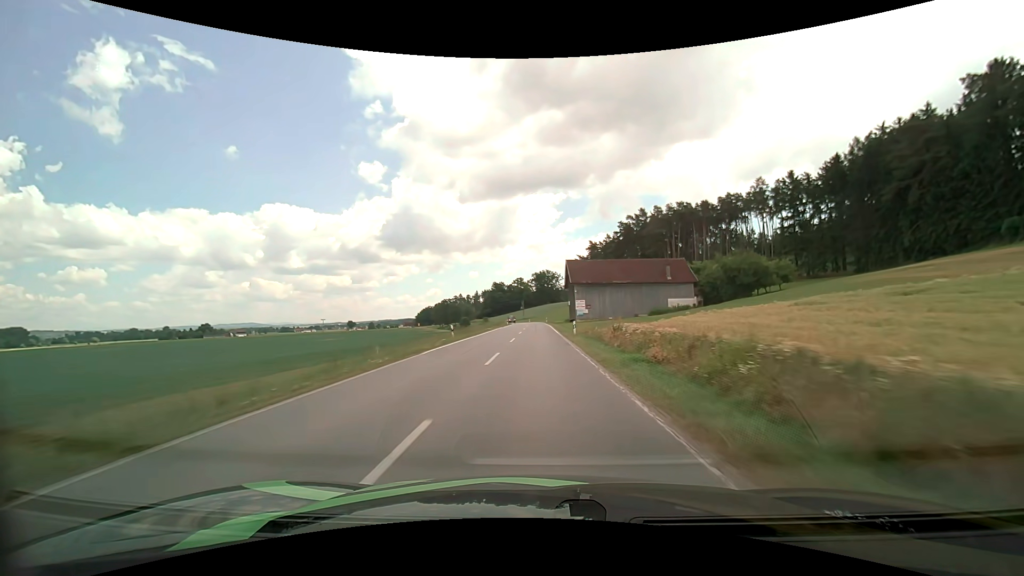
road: secondary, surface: asphalt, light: Day
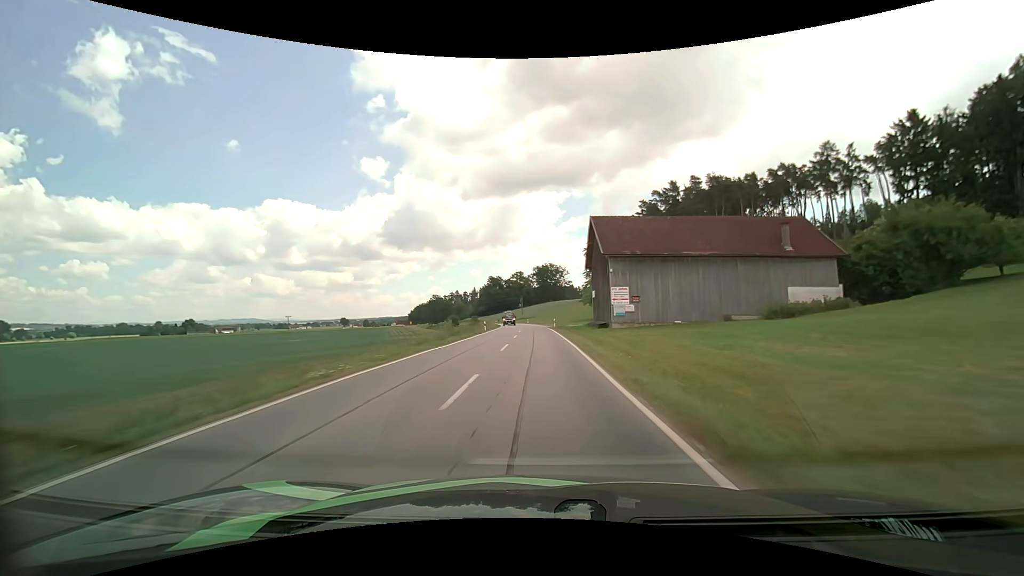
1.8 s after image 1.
(0.0, +40.8) m; 0°
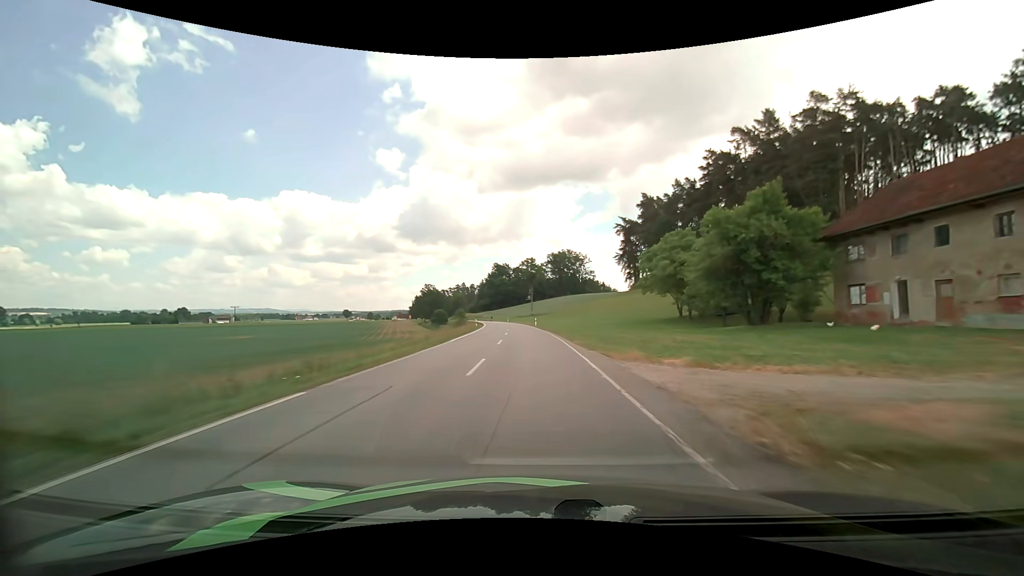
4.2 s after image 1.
(-0.4, +53.6) m; -1°
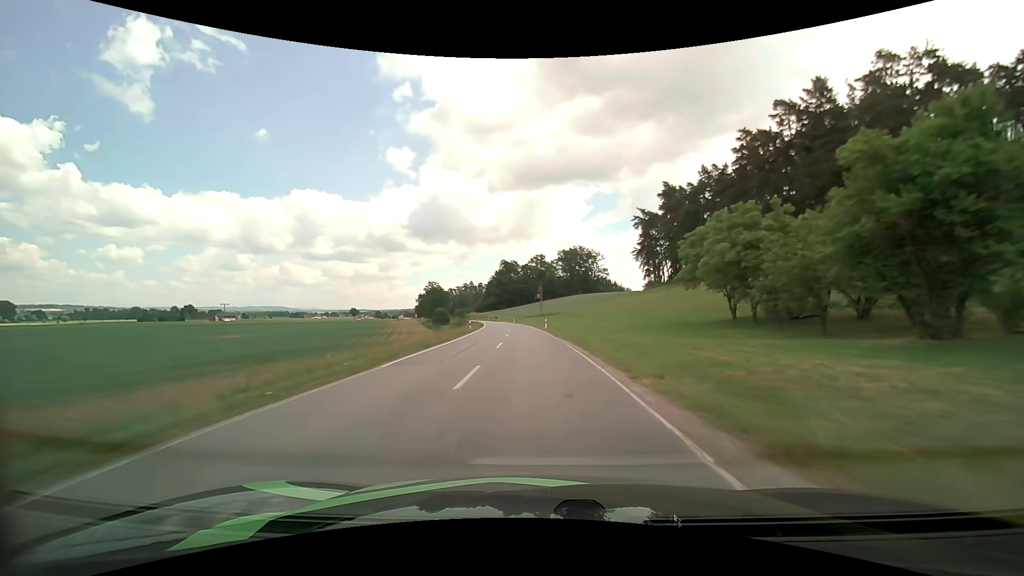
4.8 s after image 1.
(-0.2, +13.3) m; -1°
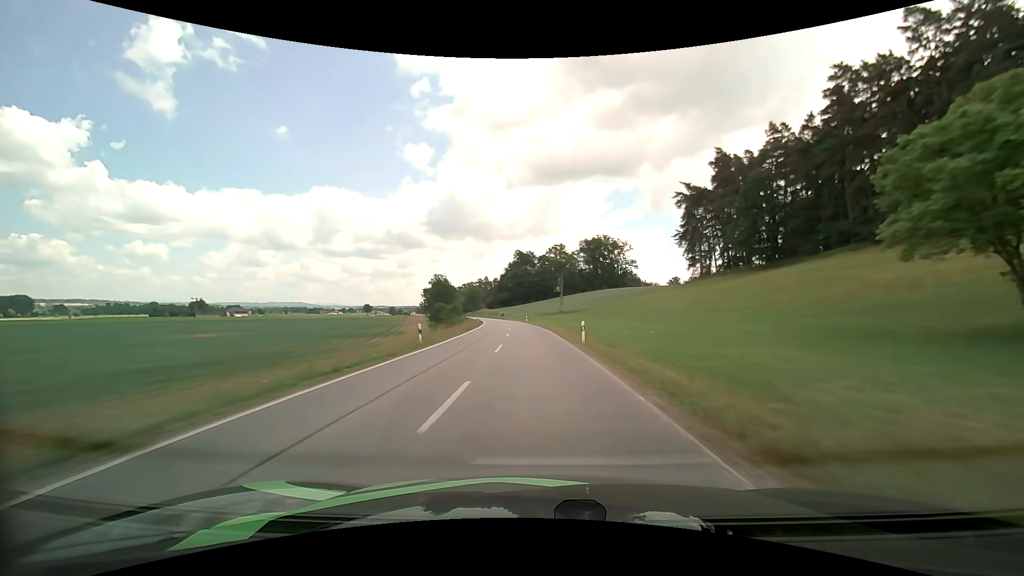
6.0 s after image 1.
(-0.4, +26.1) m; -2°
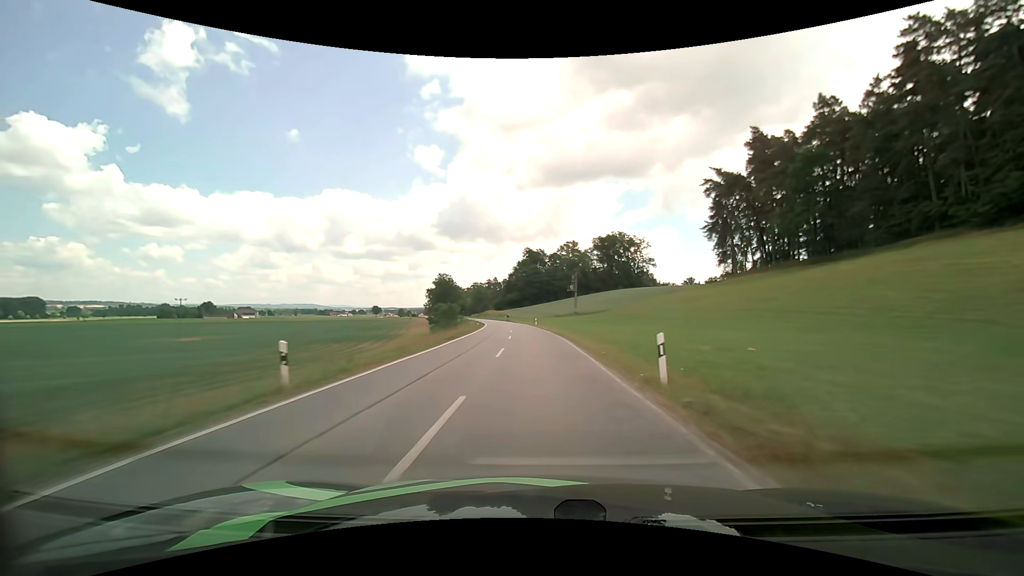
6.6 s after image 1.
(-0.1, +12.9) m; -1°
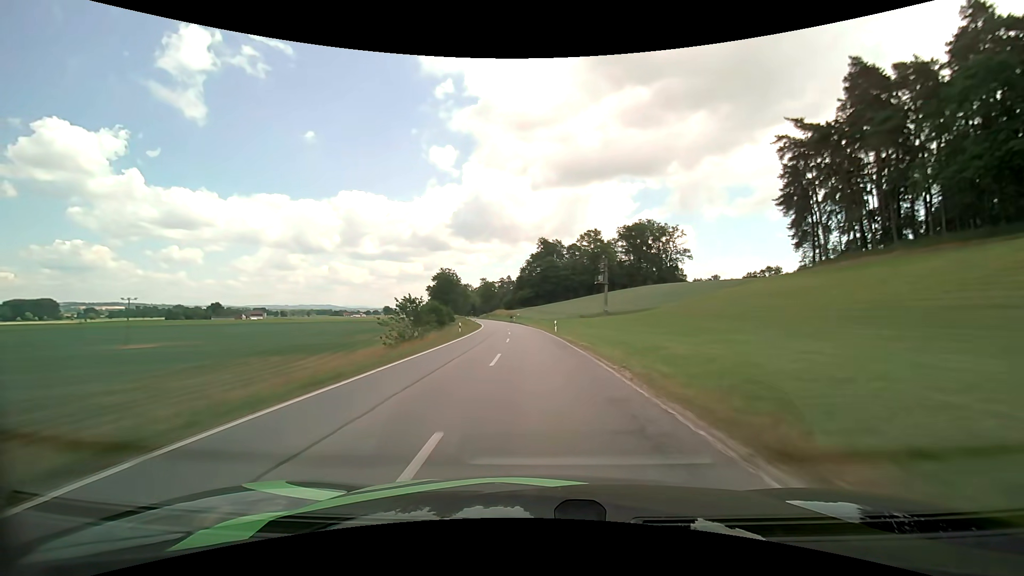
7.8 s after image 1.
(-0.4, +25.7) m; -2°
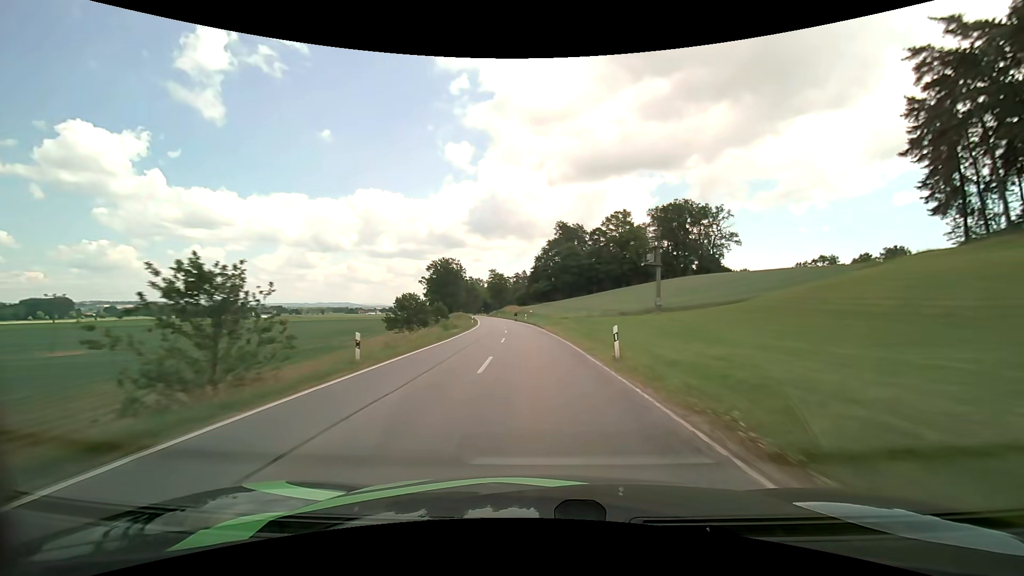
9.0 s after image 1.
(-0.3, +25.1) m; -2°
(0, +10) (0, +20) (-1, +30) (-2, +40) (-2, +50) (-4, +60) (-5, +70) (-6, +80) (-8, +90) (-9, +99) m
